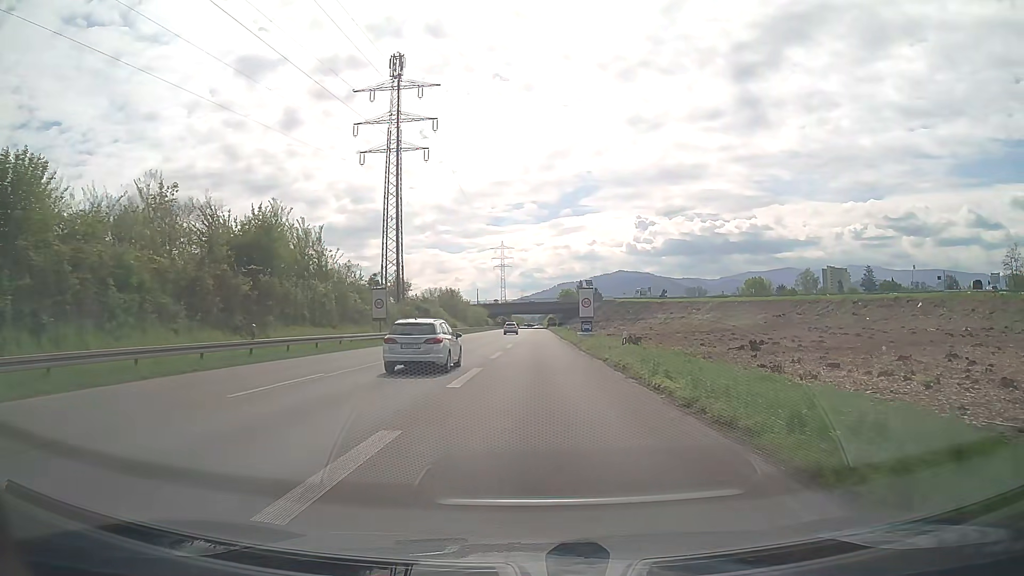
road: trunk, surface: asphalt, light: Day
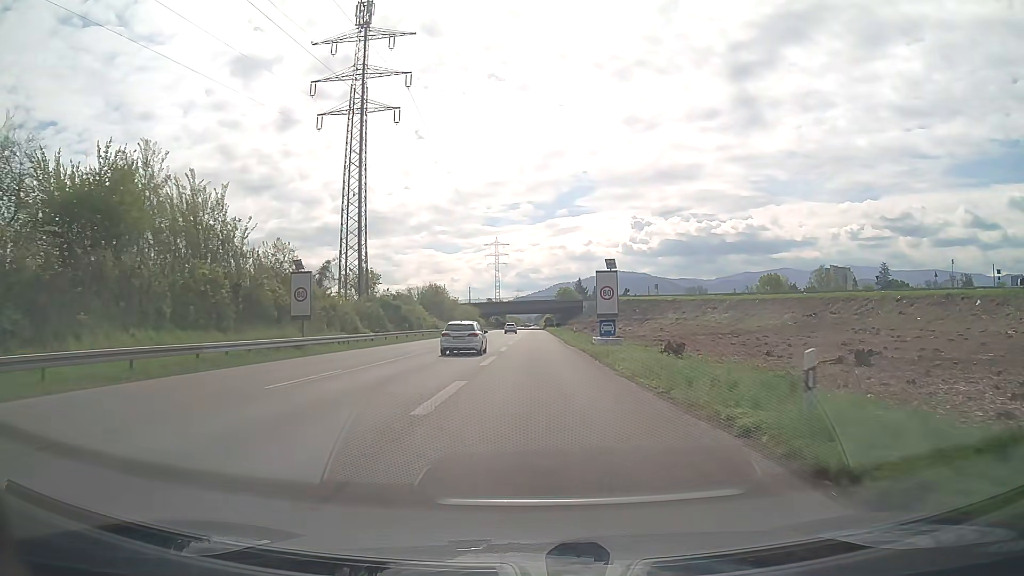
(+0.1, +16.5) m; 0°
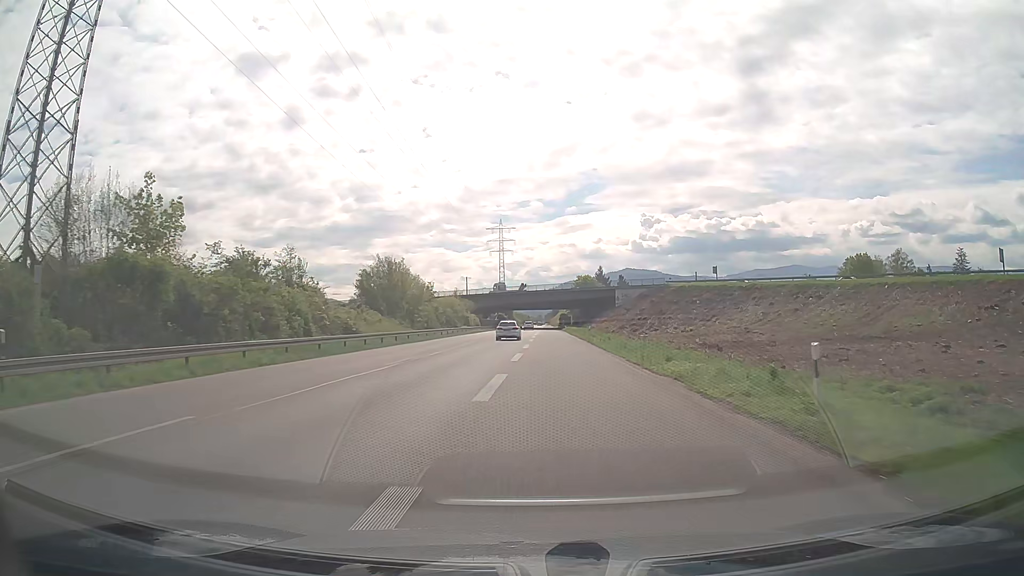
(-0.2, +47.0) m; -1°
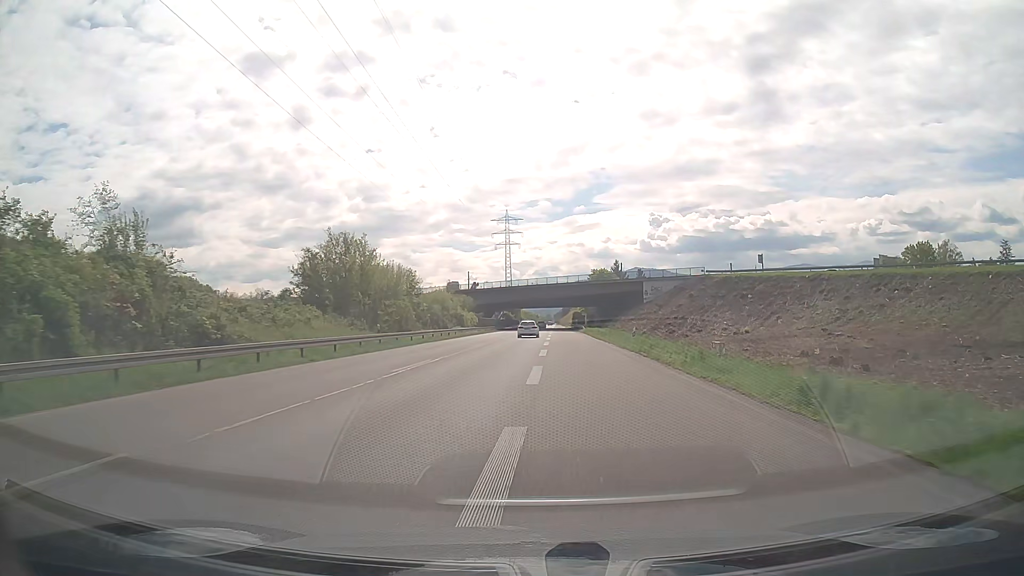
(-0.2, +20.4) m; -1°
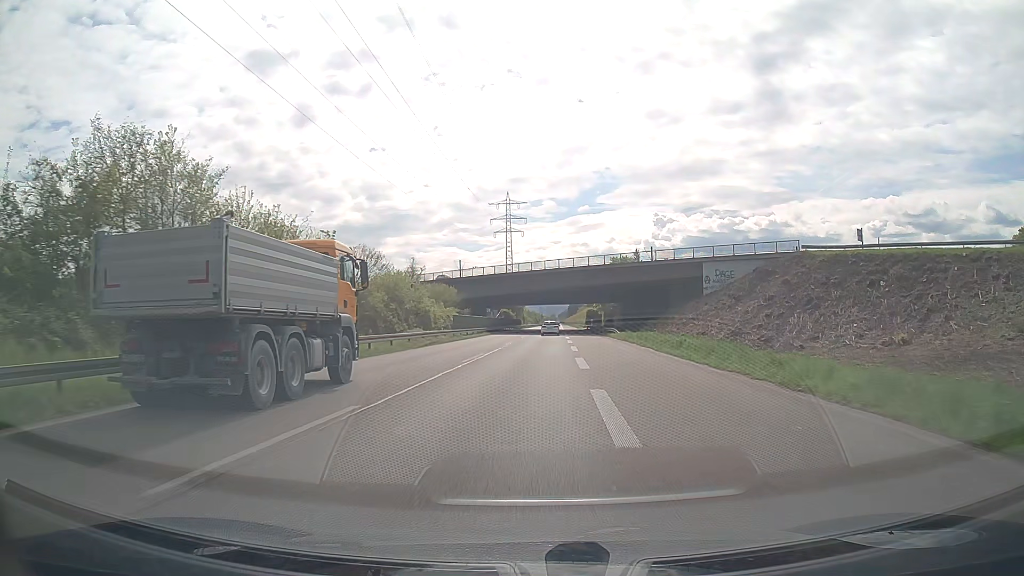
(-0.2, +31.8) m; 0°
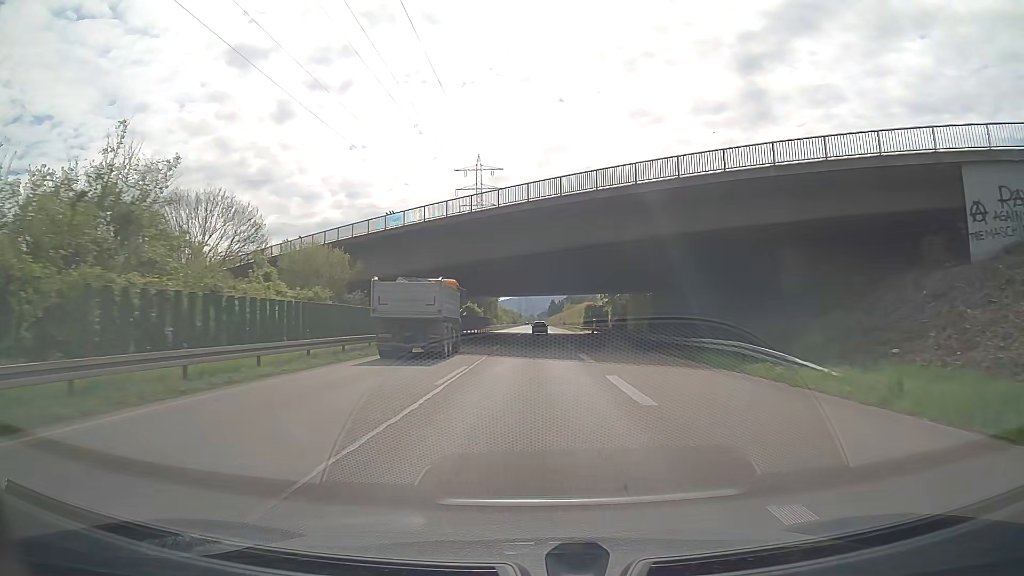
(+0.7, +44.6) m; +2°
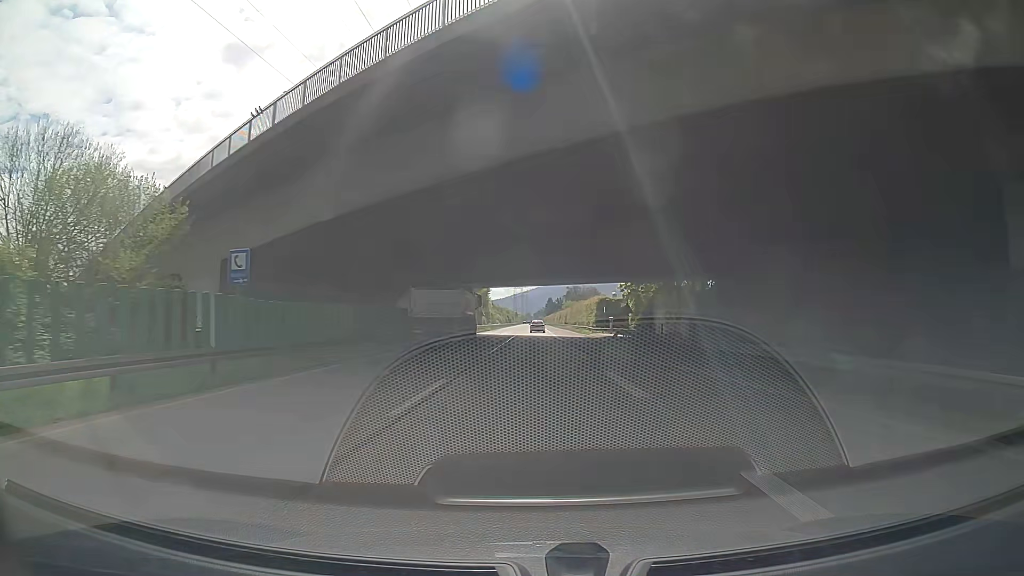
(+0.1, +23.0) m; 0°
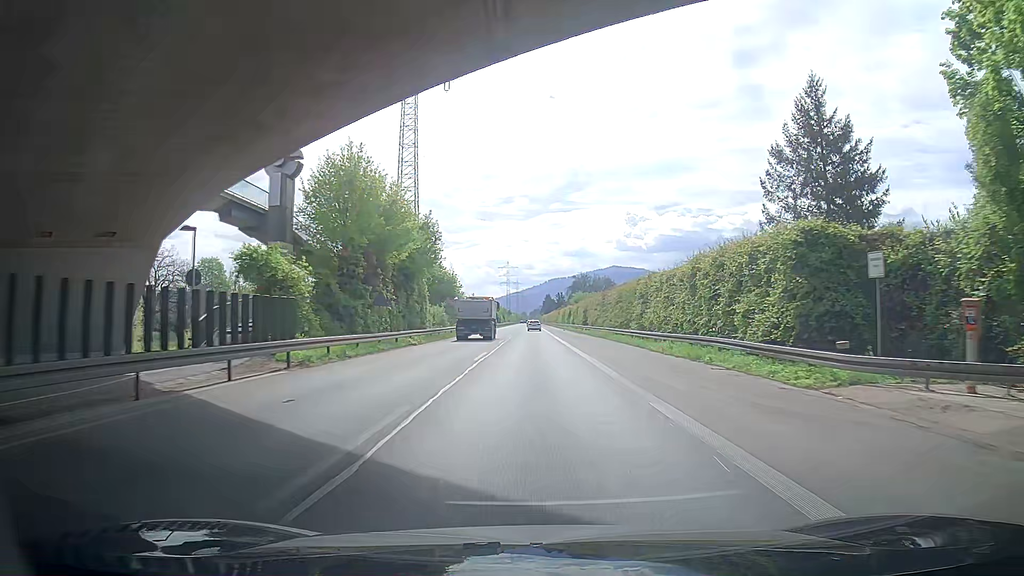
(-0.1, +59.0) m; -3°
(0, +10) (0, +20) (+1, +30) (+1, +40) (+2, +50) (+2, +60) (+3, +70) (+3, +80) (+4, +90) (+4, +100) m
